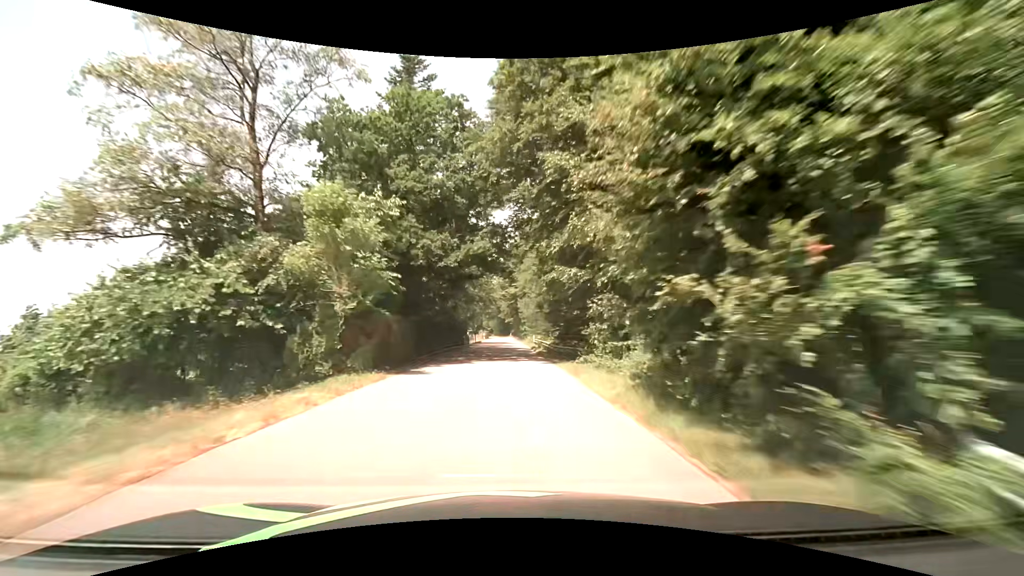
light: Day
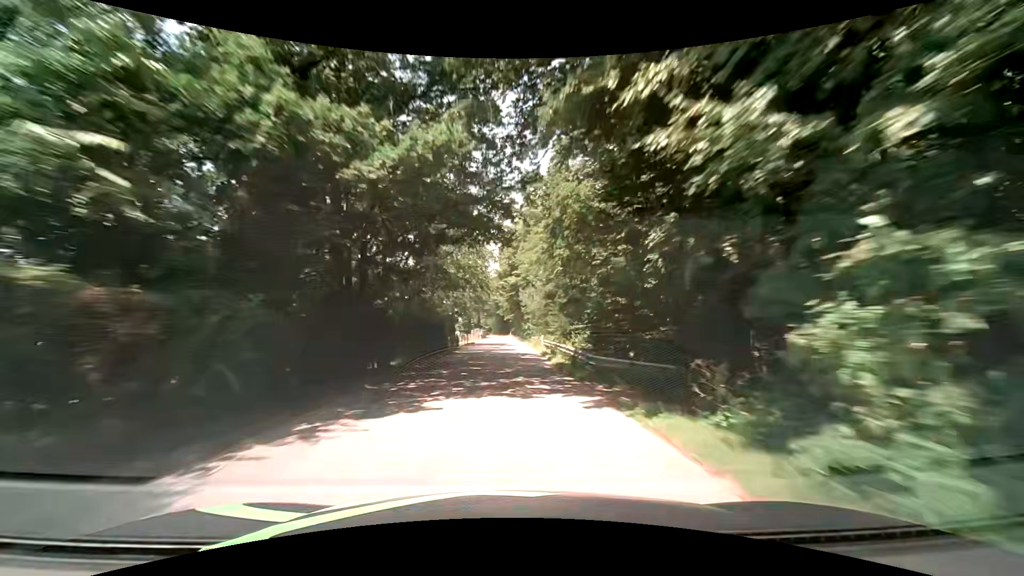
(0.0, +12.4) m; 0°
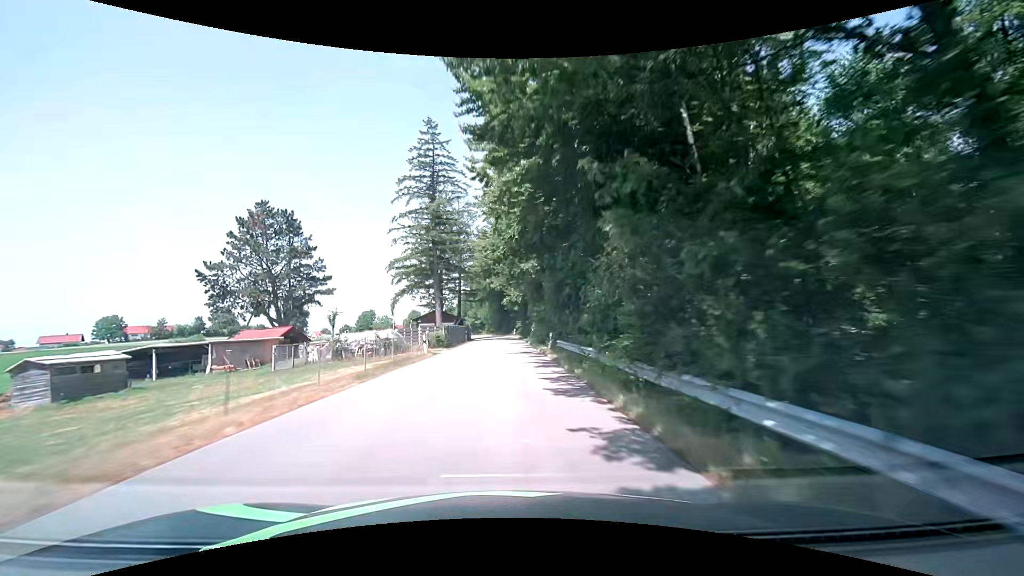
(+0.3, +58.9) m; 0°
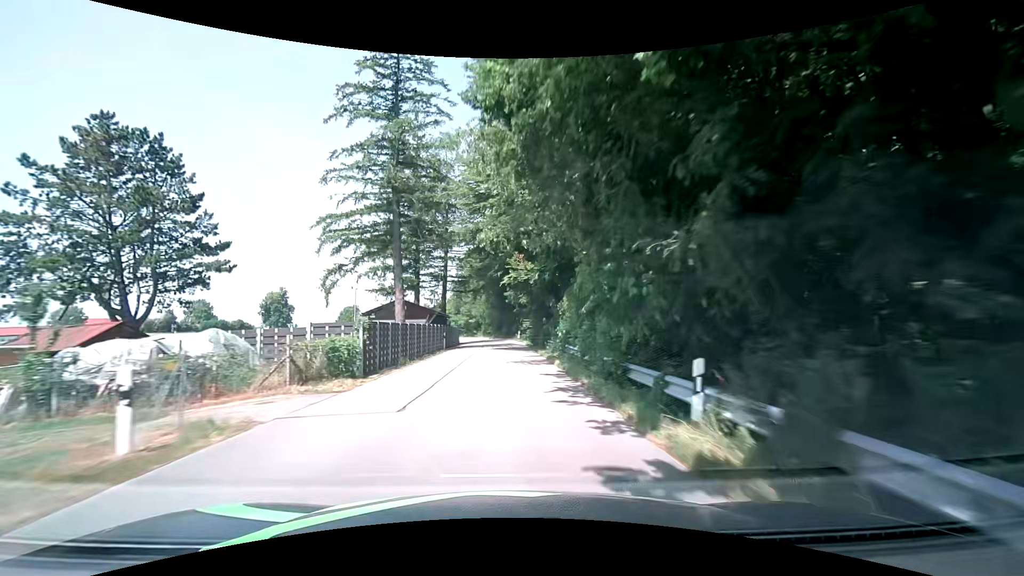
(+0.1, +21.6) m; -1°
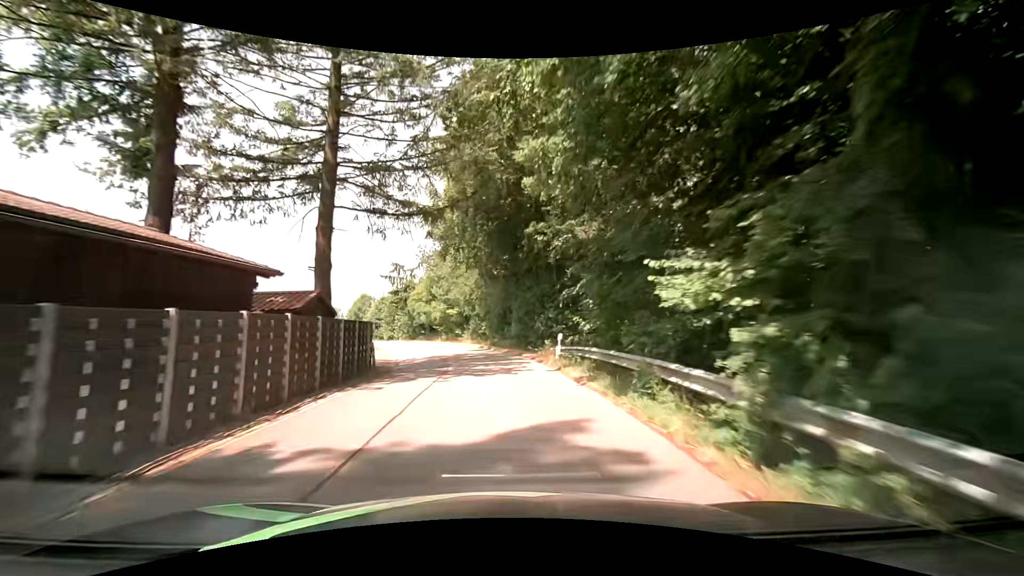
(+0.2, +39.9) m; 0°
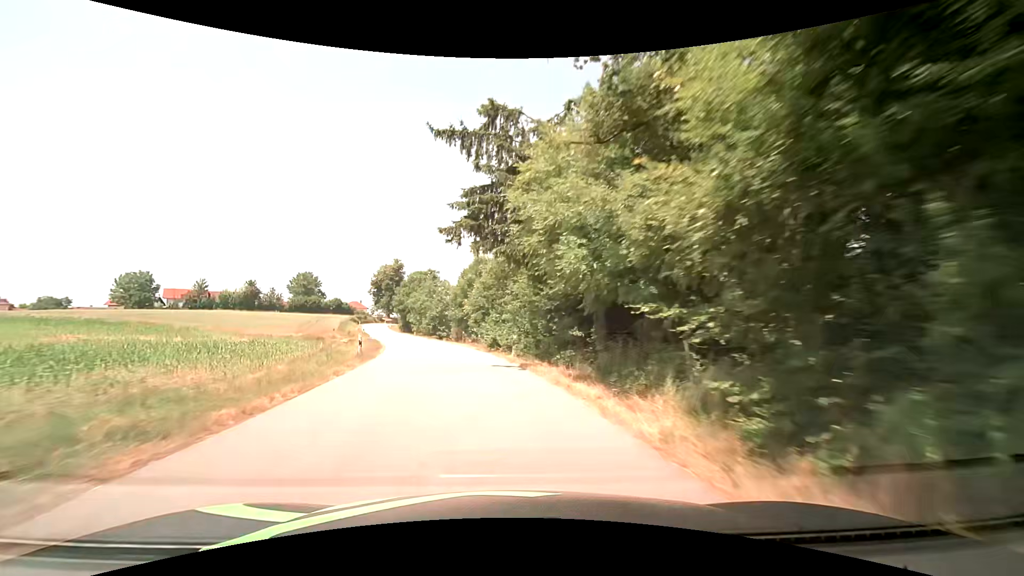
(-6.9, +45.6) m; -19°
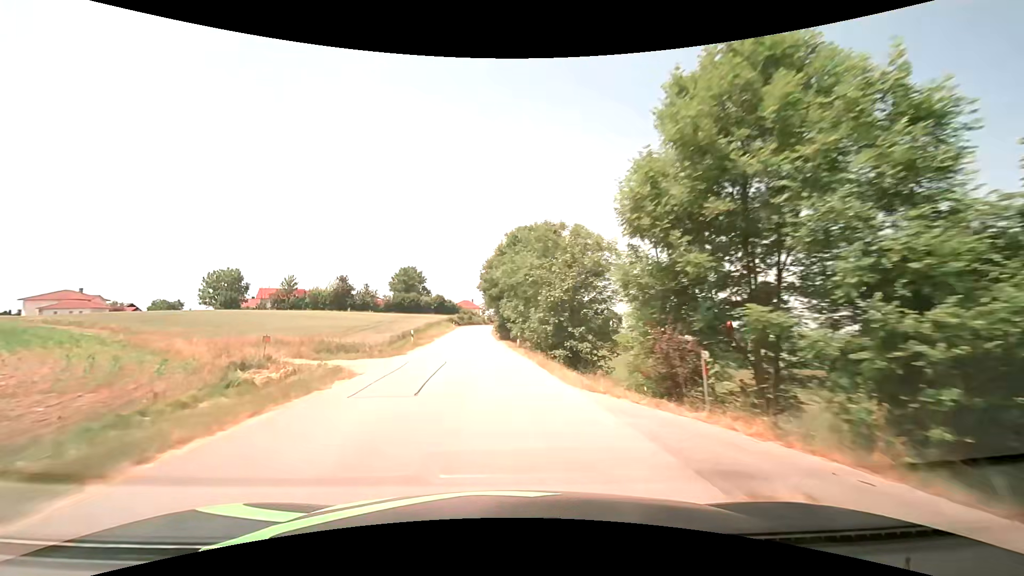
(-5.7, +38.6) m; -14°
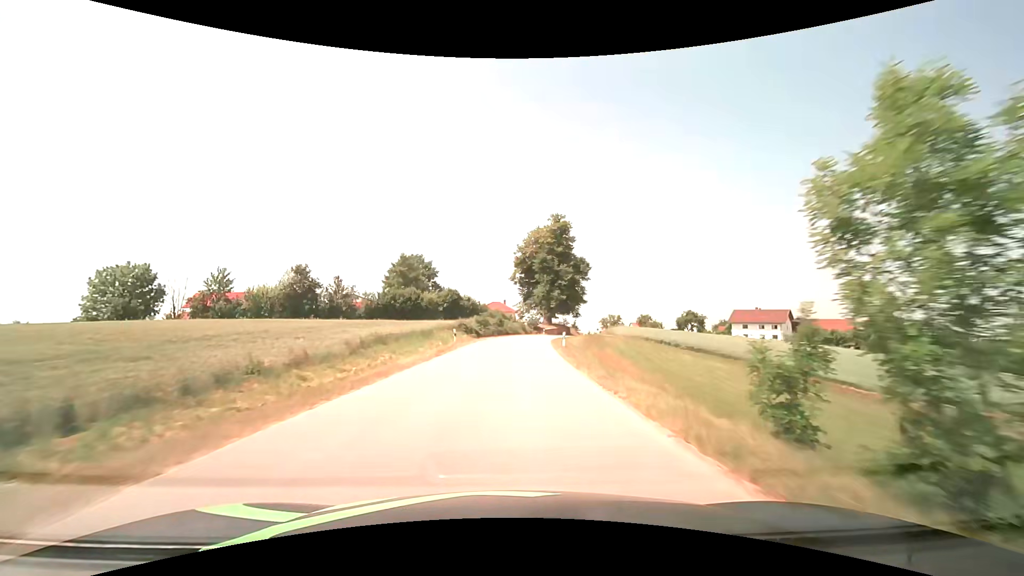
(-3.5, +51.7) m; -4°
(0, +10) (0, +20) (+1, +30) (+2, +40) (+3, +50) (+4, +60) (+6, +70) (+9, +79) (+12, +89) (+15, +98) m
